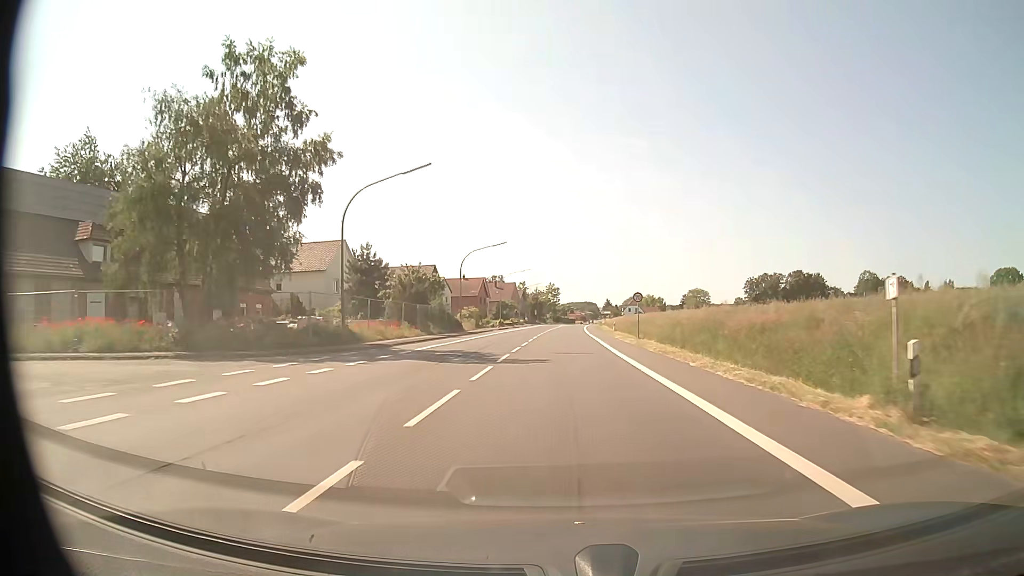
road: primary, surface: asphalt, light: Day
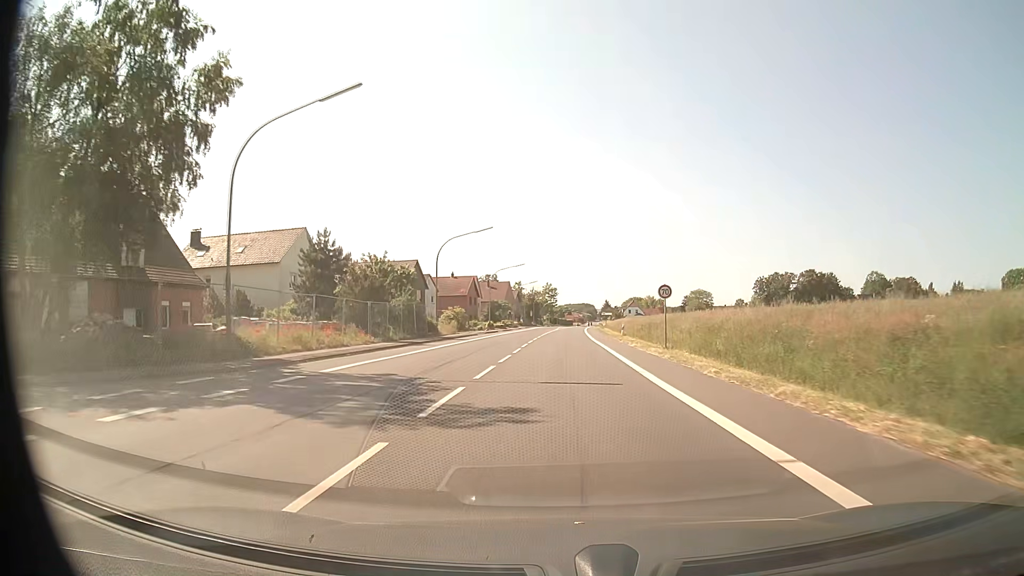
(0.0, +11.1) m; 0°
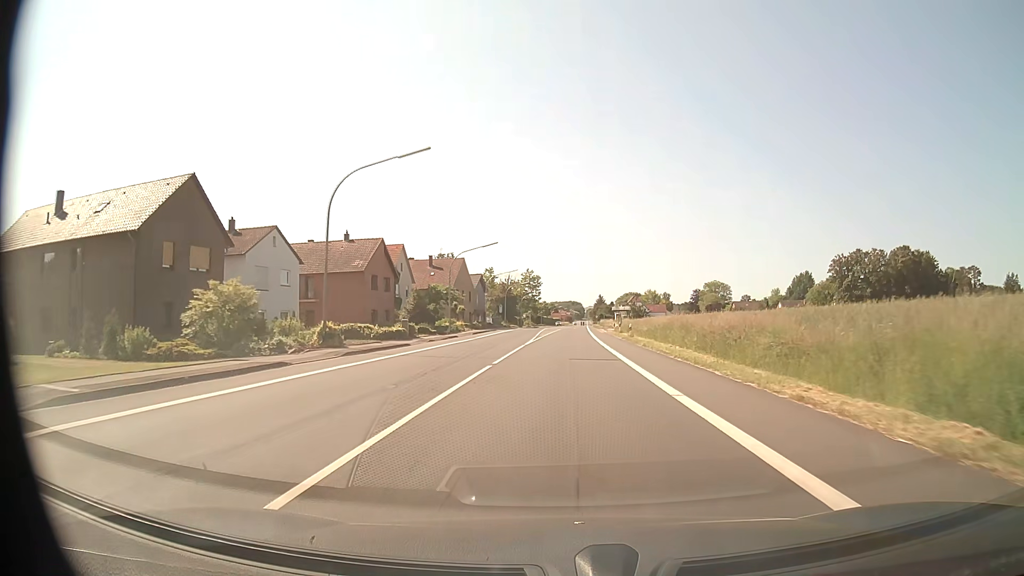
(+0.5, +55.4) m; +1°
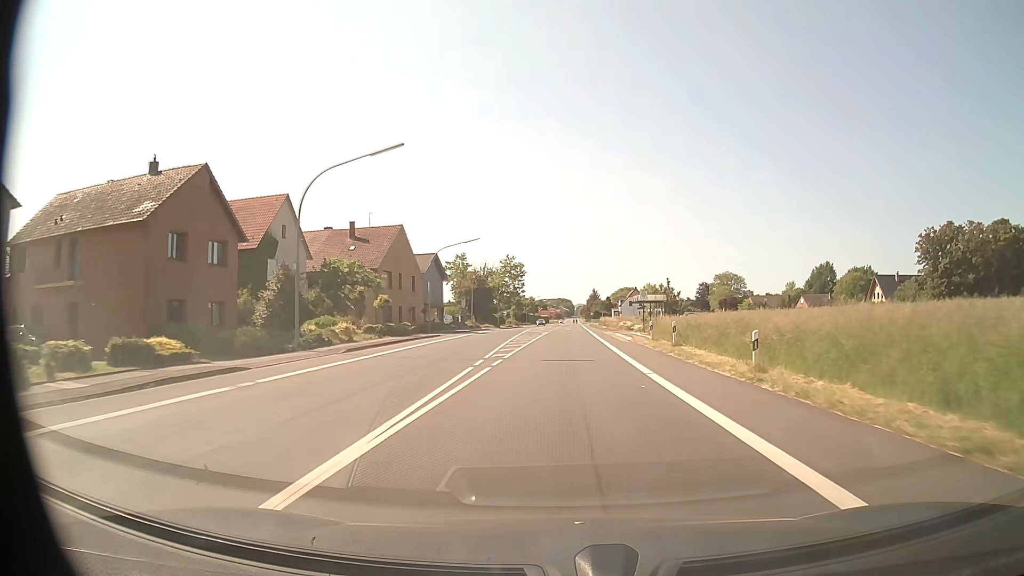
(+0.3, +33.2) m; +1°
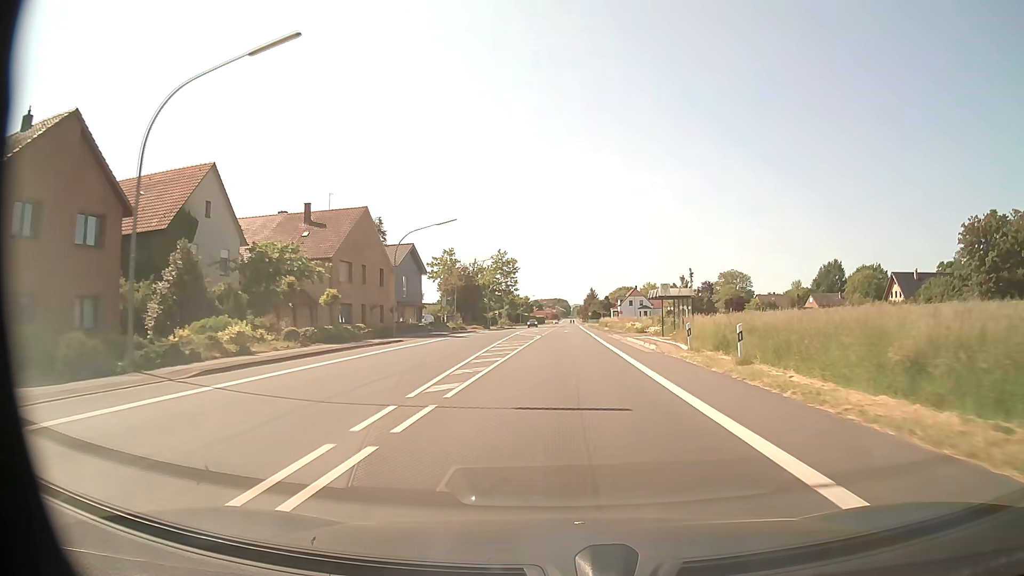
(0.0, +11.1) m; 0°
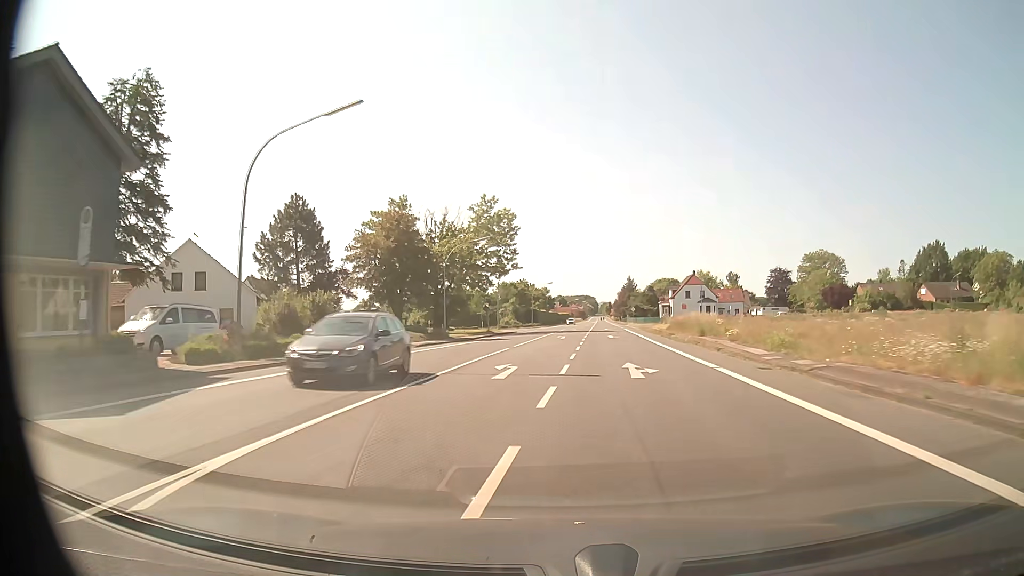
(-0.3, +55.4) m; -2°
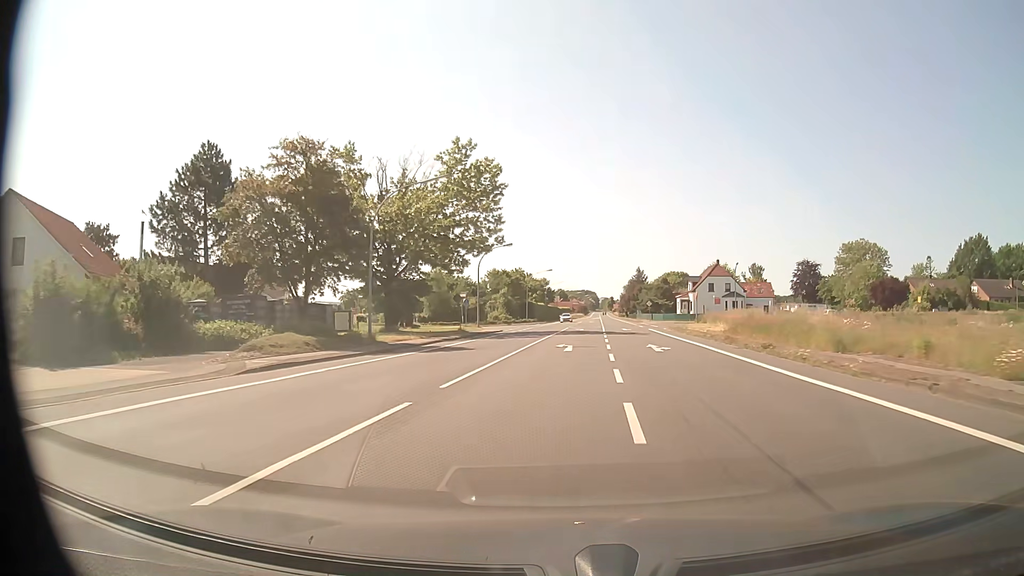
(0.0, +20.9) m; 0°
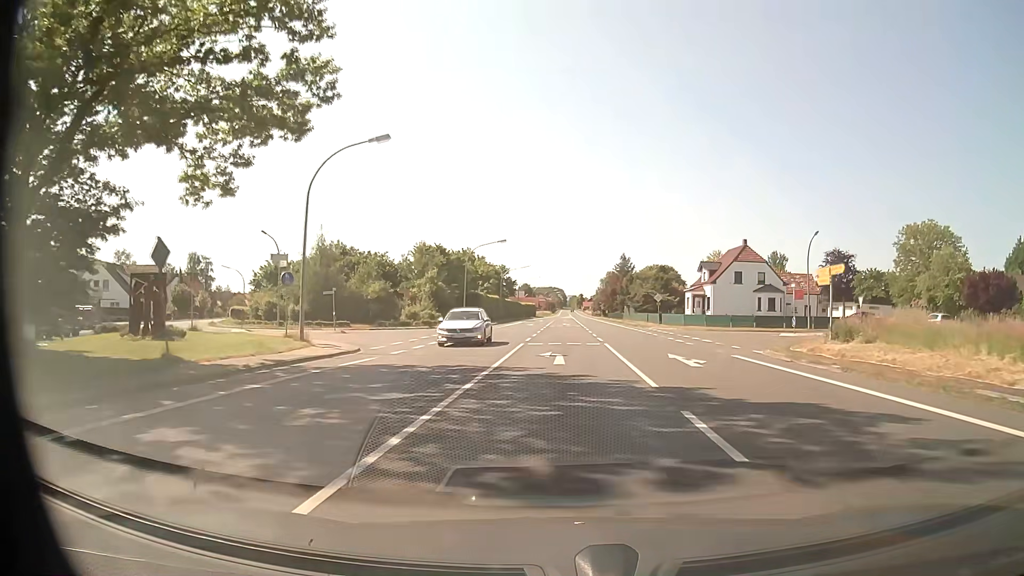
(+1.0, +36.4) m; +3°
(0, +10) (0, +20) (0, +30) (-3, +39) (-11, +46) (-20, +48) (-30, +52) (-36, +59) (-41, +68) (-45, +77) m
